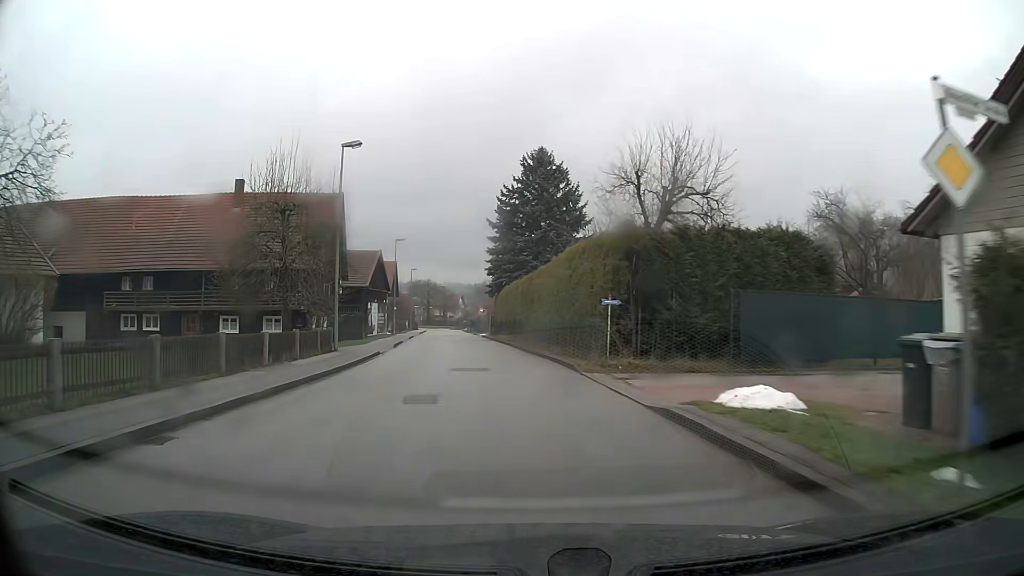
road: unclassified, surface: asphalt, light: Day
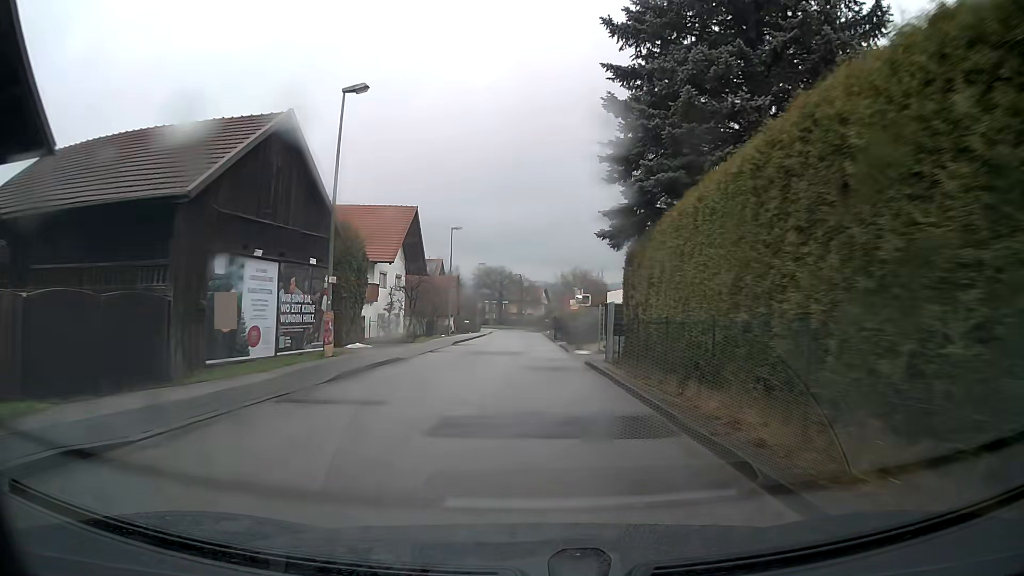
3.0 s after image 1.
(-2.8, +37.9) m; -6°
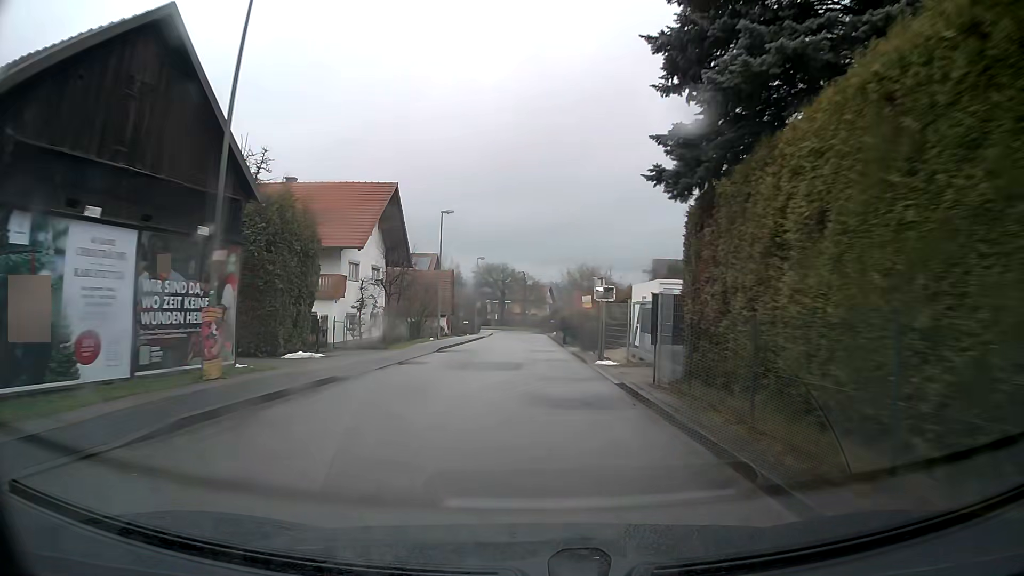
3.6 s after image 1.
(0.0, +7.7) m; -1°
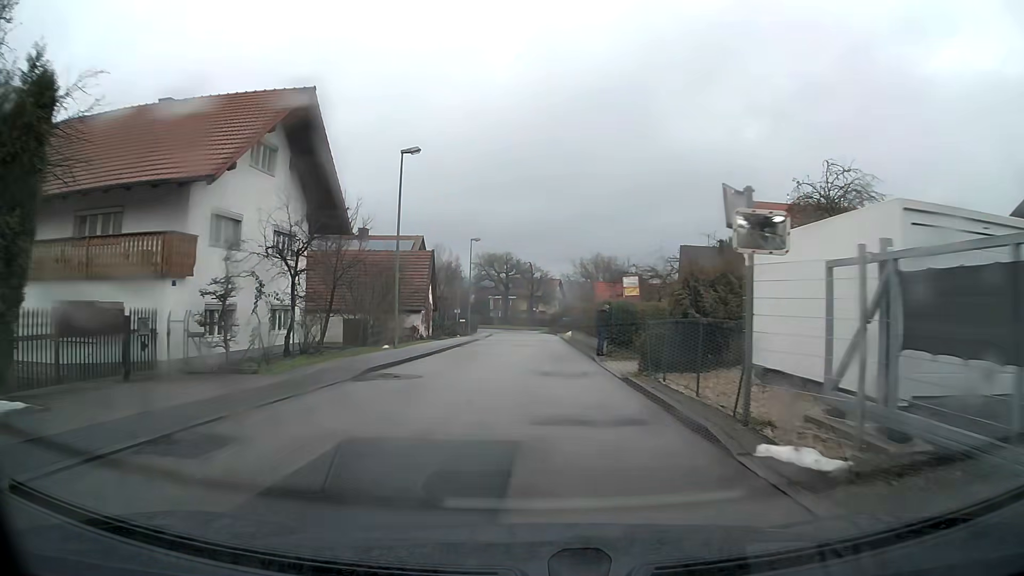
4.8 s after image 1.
(0.0, +15.2) m; 0°
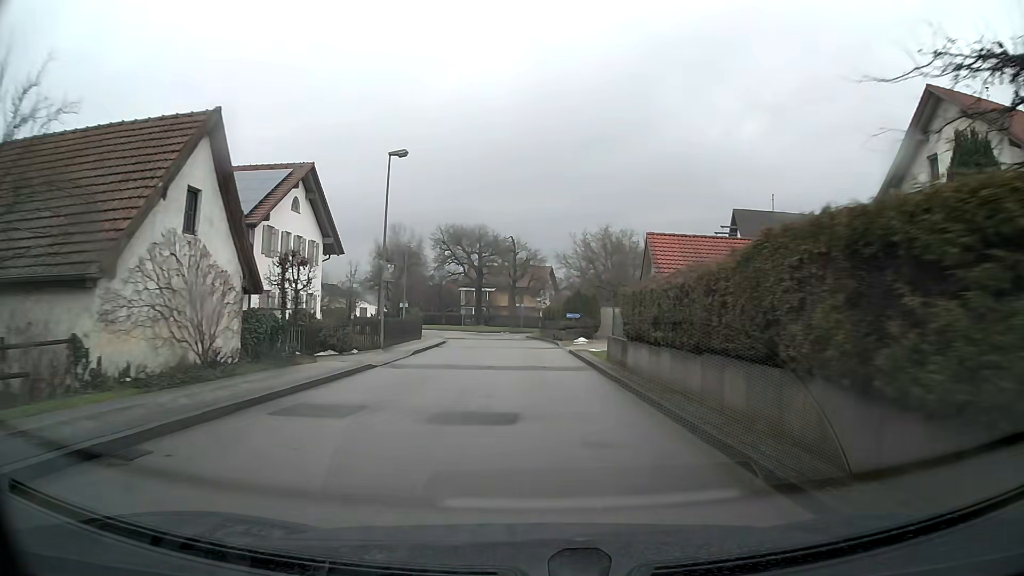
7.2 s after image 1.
(+0.4, +29.4) m; +1°
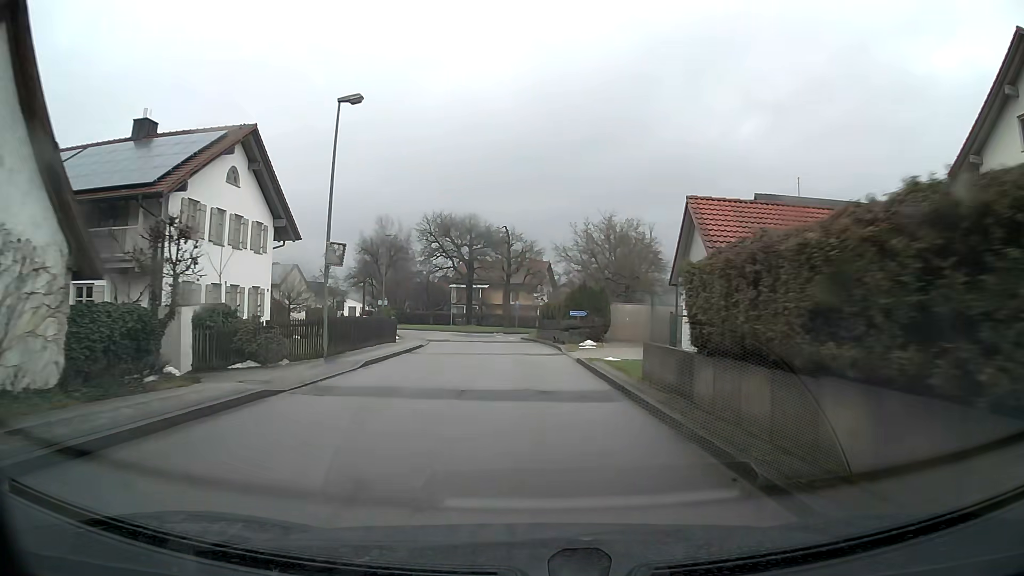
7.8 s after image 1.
(0.0, +7.2) m; 0°
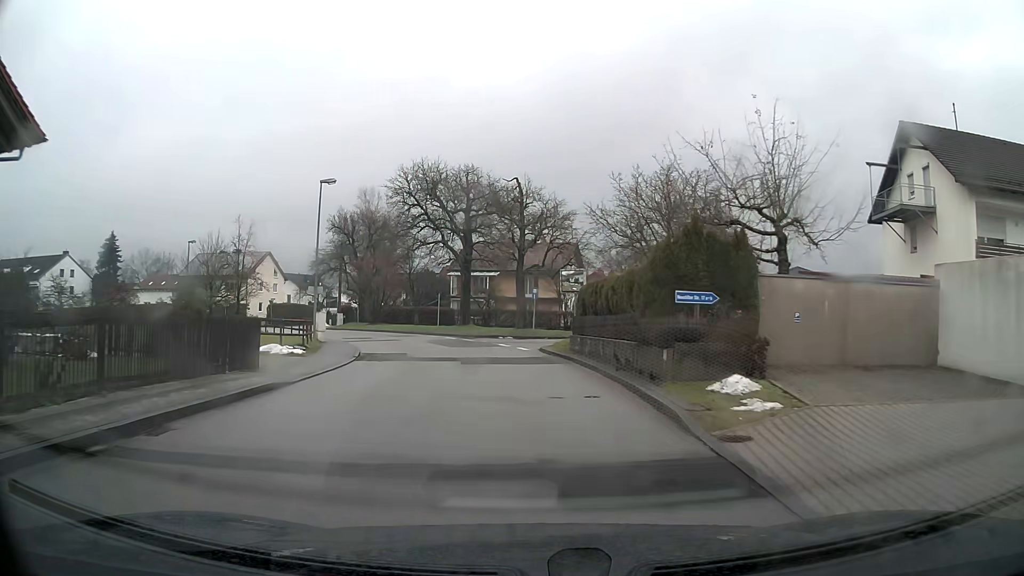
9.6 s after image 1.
(-0.3, +21.0) m; -2°
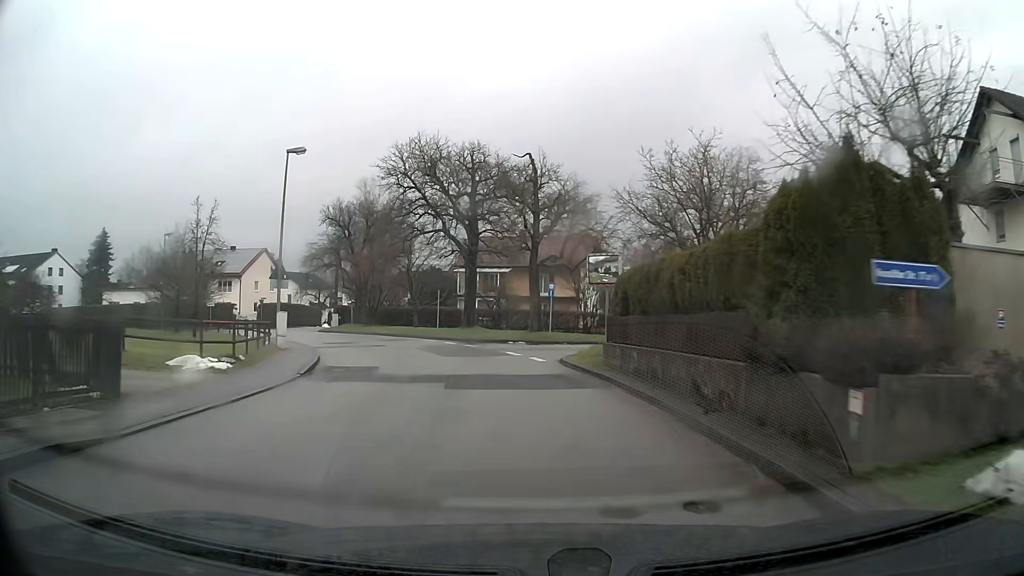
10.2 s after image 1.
(-0.1, +6.7) m; -2°
